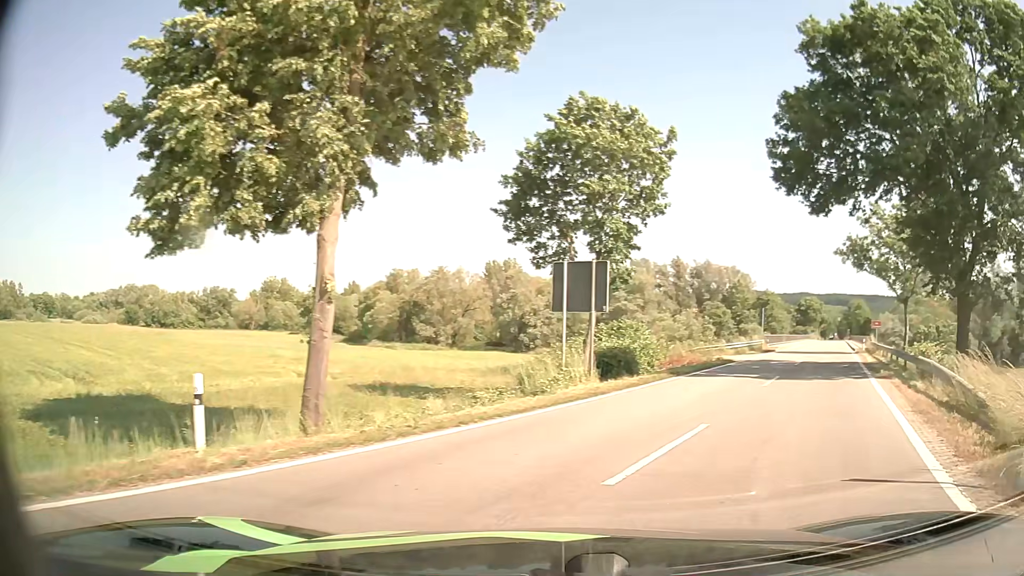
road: tertiary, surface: asphalt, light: Day
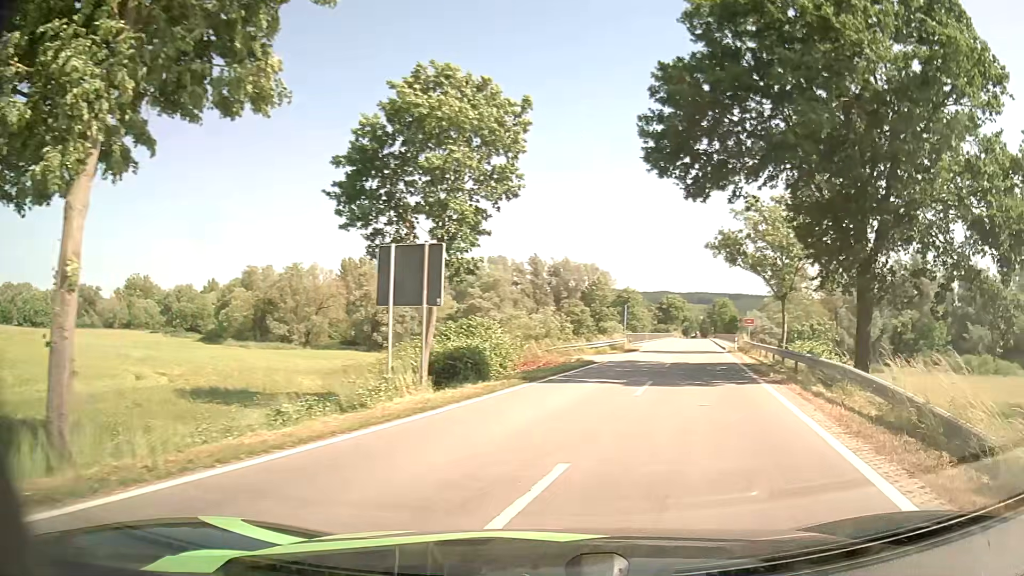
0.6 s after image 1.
(+0.3, +3.1) m; +11°
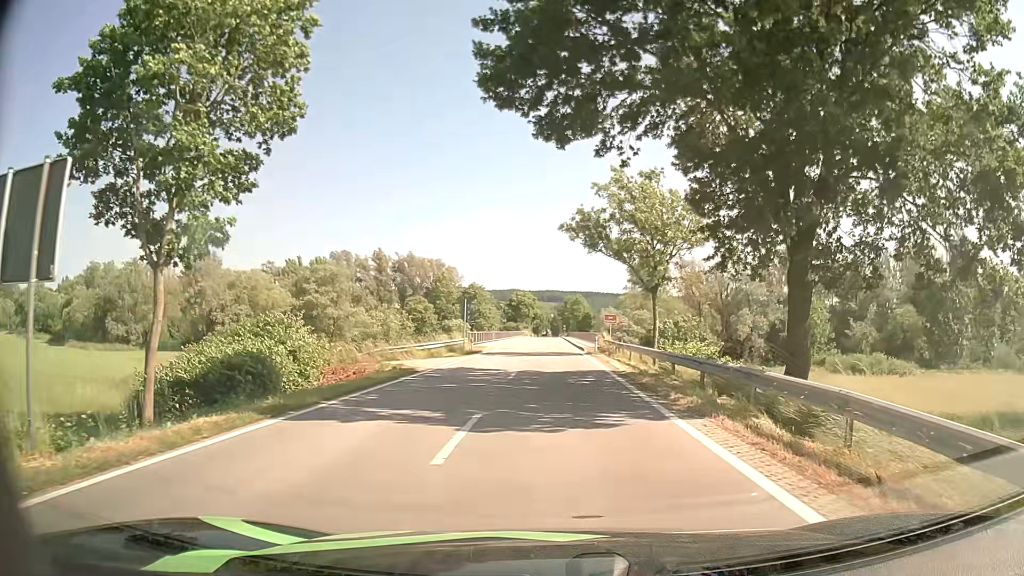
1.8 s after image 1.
(+1.2, +7.5) m; +13°
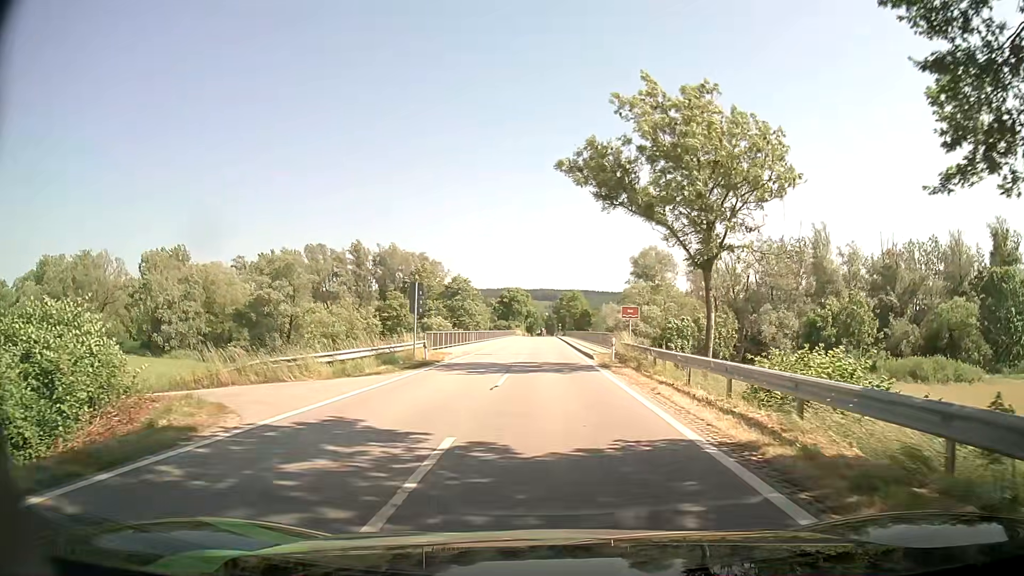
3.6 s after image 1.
(+0.2, +14.8) m; 0°
